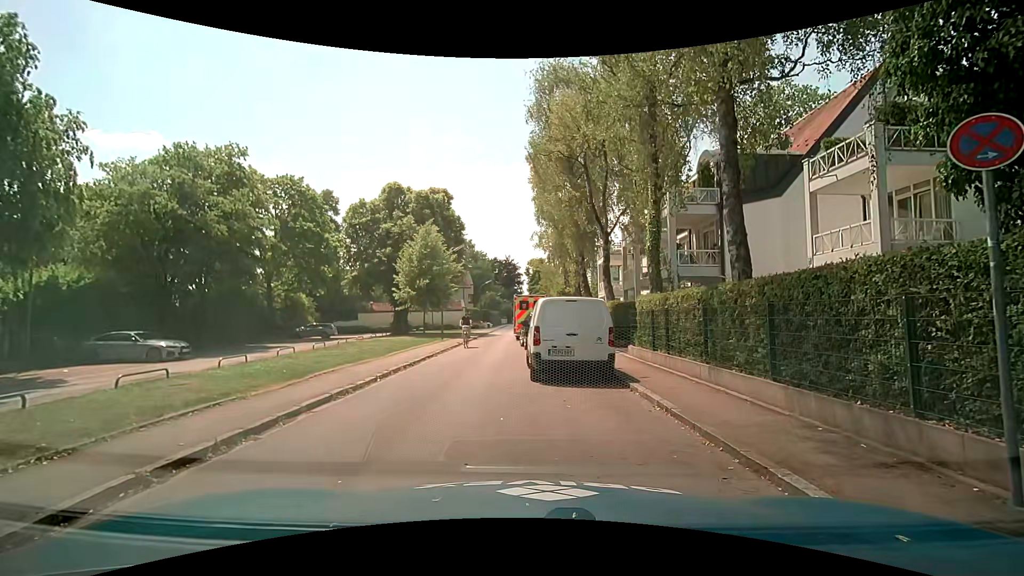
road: residential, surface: asphalt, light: Day
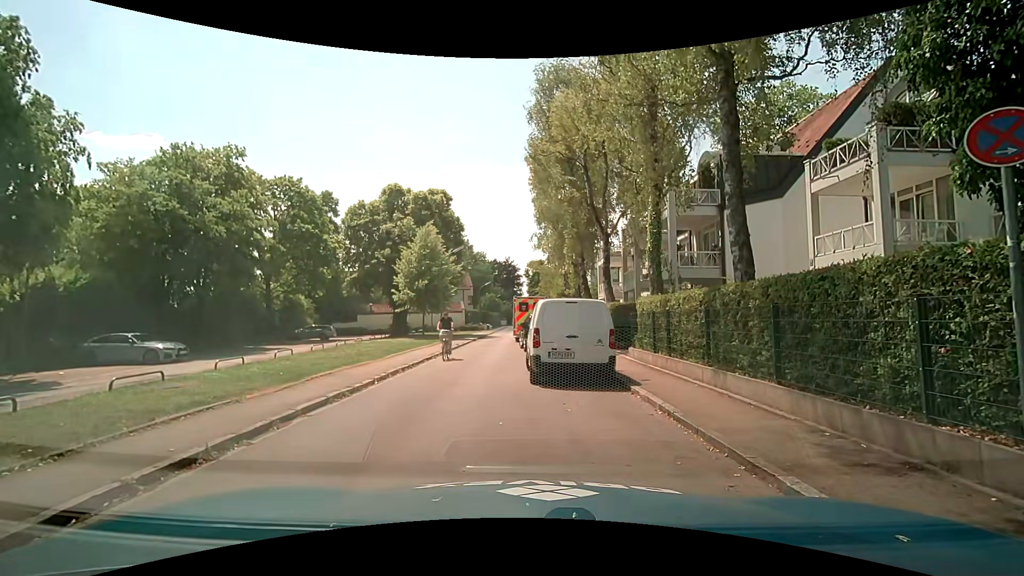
(0.0, +0.2) m; 0°
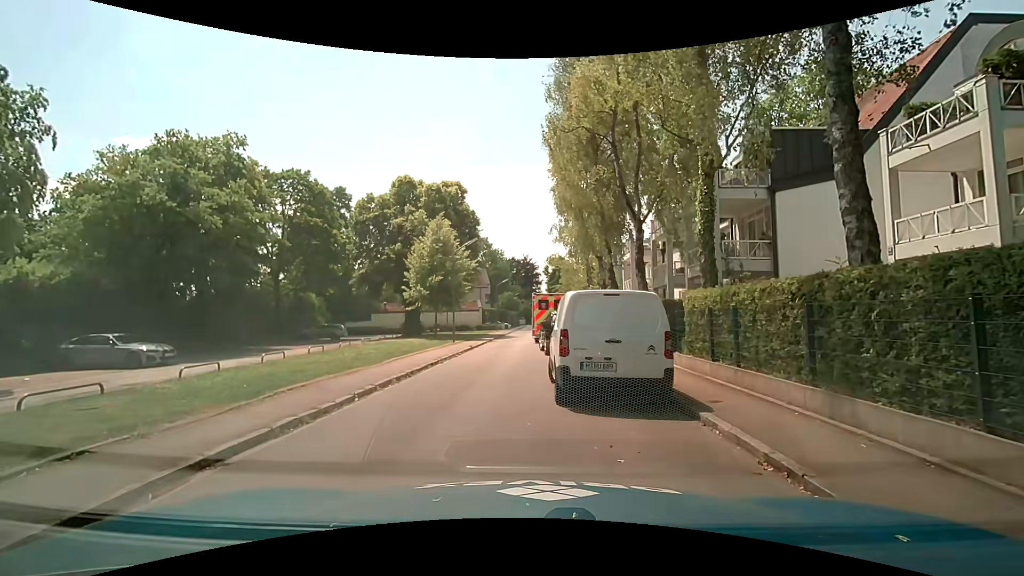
(0.0, +2.7) m; -4°
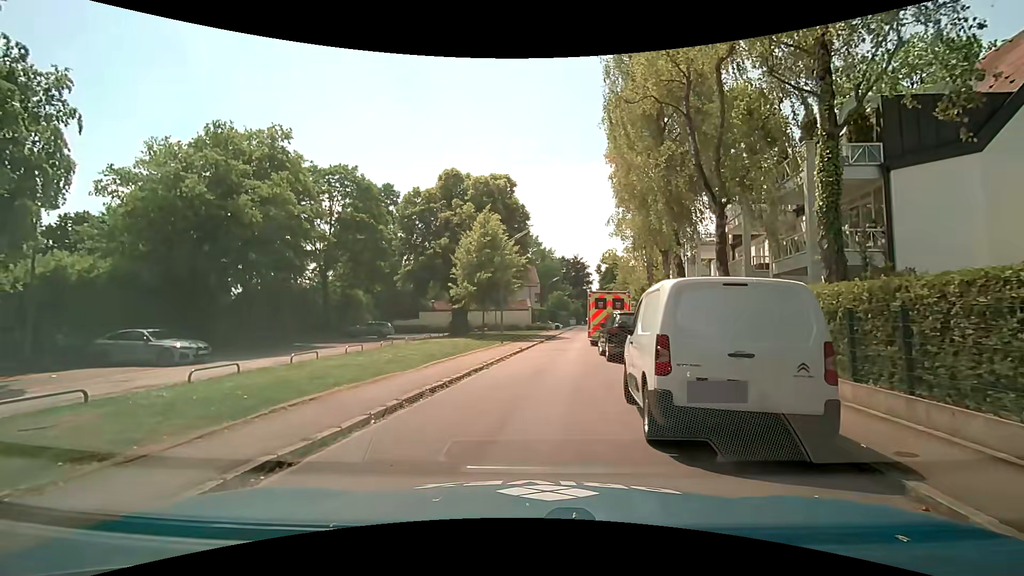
(-0.1, +2.4) m; -5°
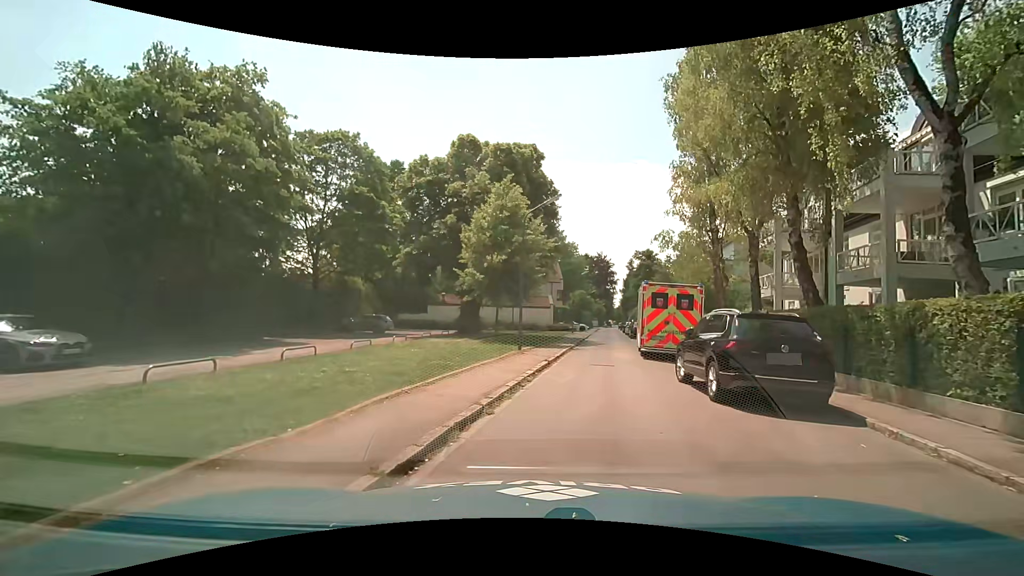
(-0.2, +7.3) m; 0°
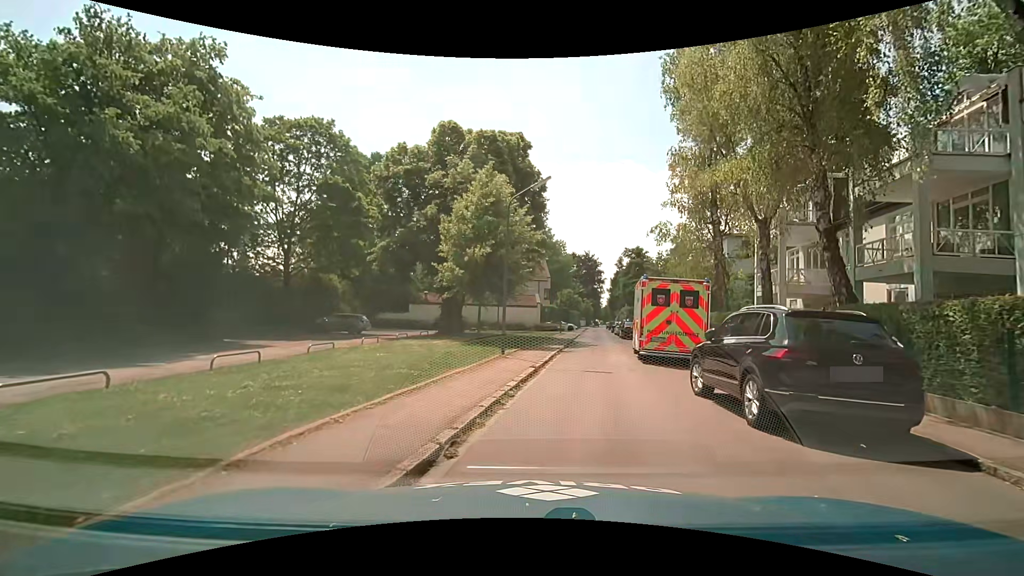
(0.0, +2.3) m; +1°
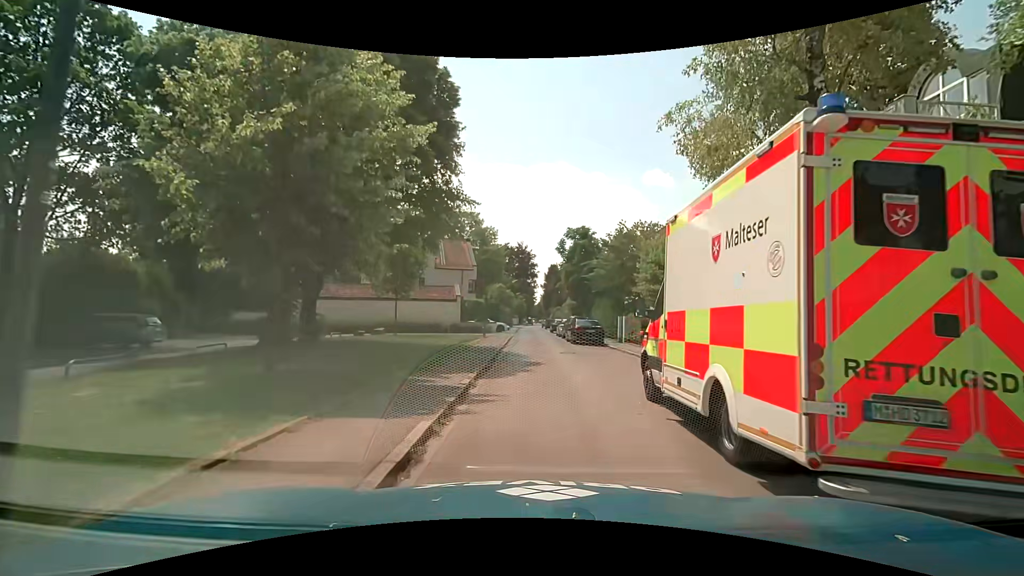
(+1.2, +13.7) m; +7°
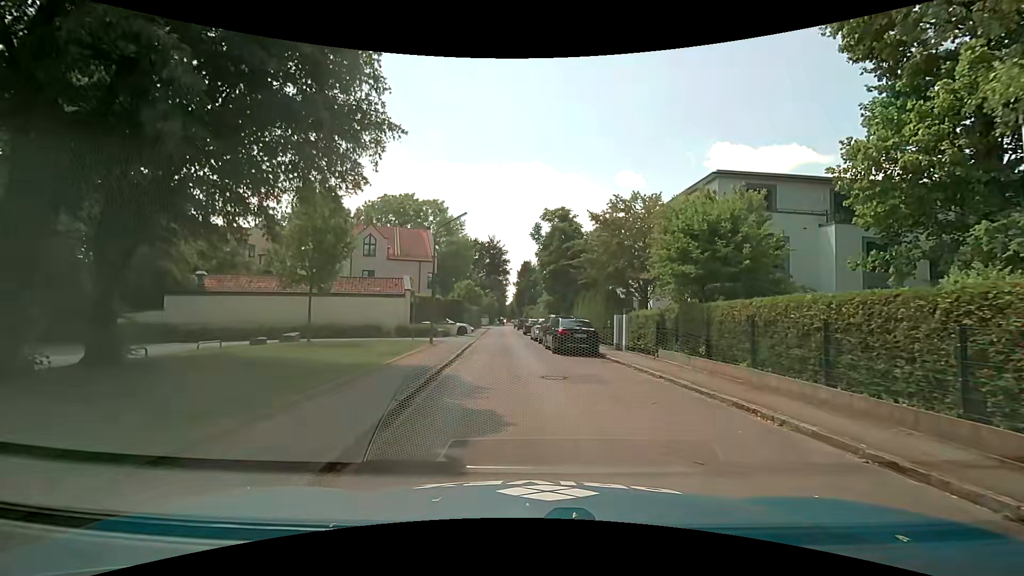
(+0.4, +8.5) m; +4°
(0, +10) (-1, +20) (-1, +30) (-2, +40) (-2, +50) (-1, +60) (-2, +70) (-3, +80) (-1, +90) (-1, +99) m
